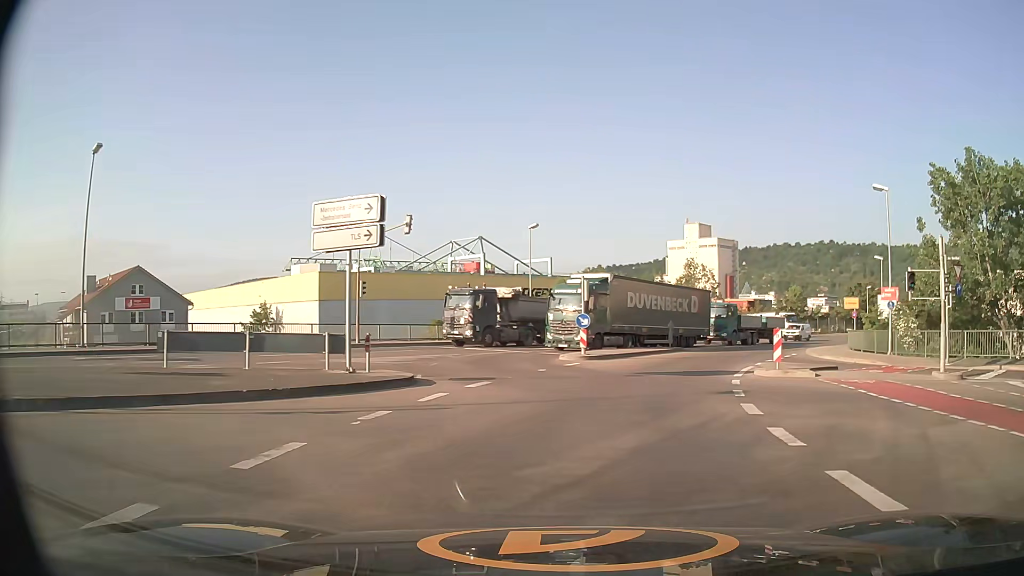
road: secondary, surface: asphalt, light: Day
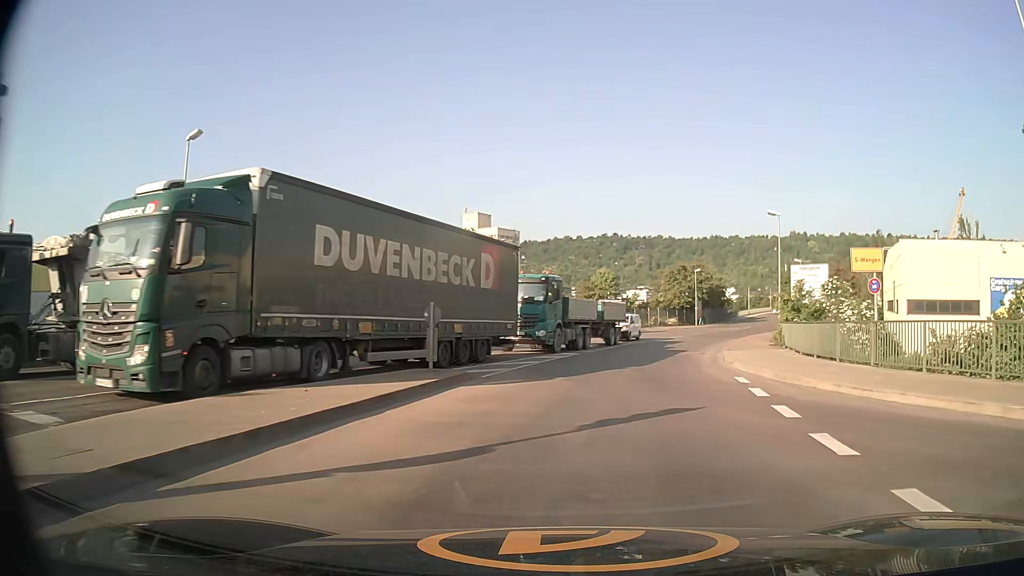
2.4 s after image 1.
(+4.2, +24.2) m; +19°
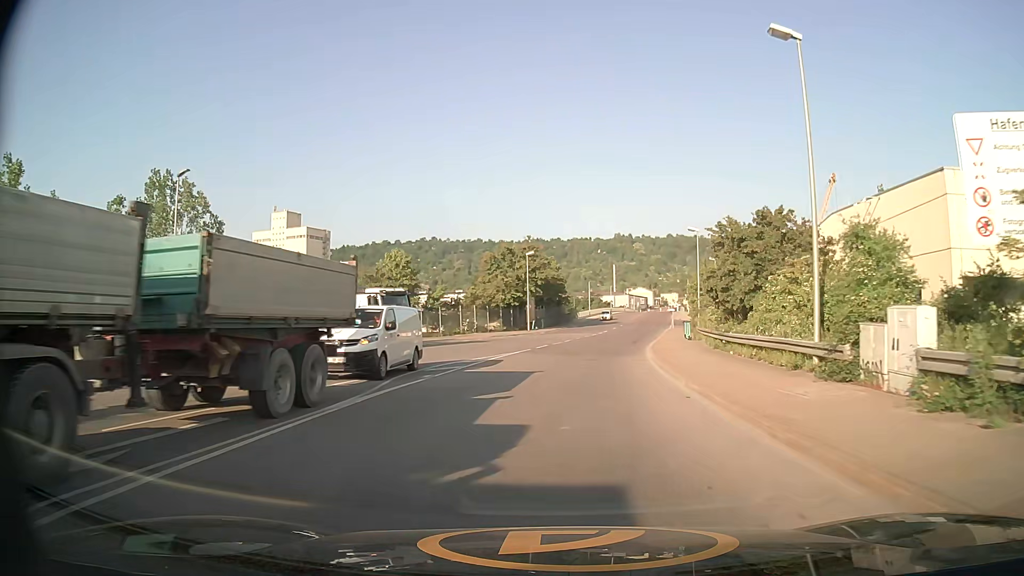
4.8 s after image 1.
(+4.6, +28.6) m; +16°
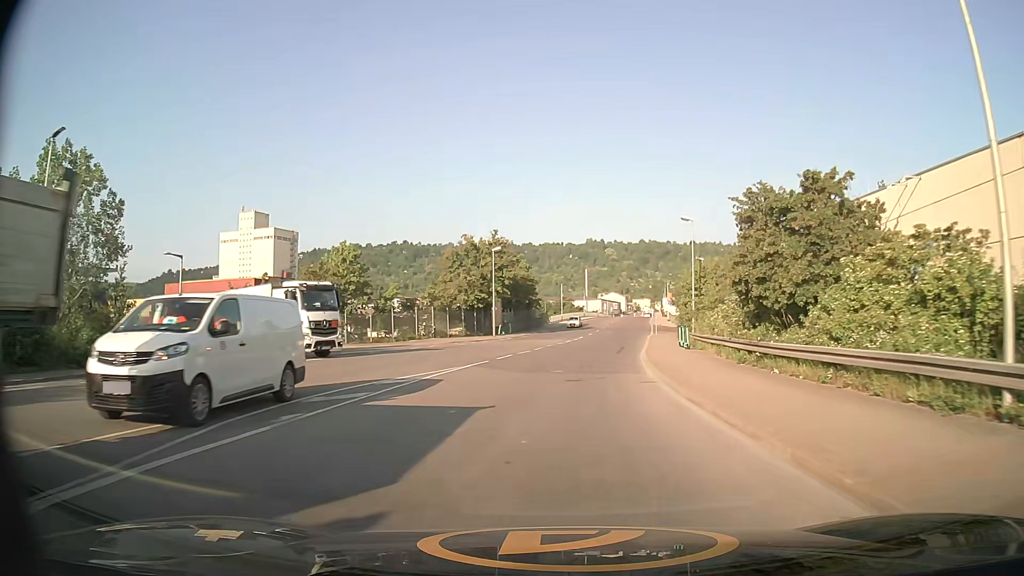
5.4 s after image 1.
(+0.1, +8.0) m; +2°
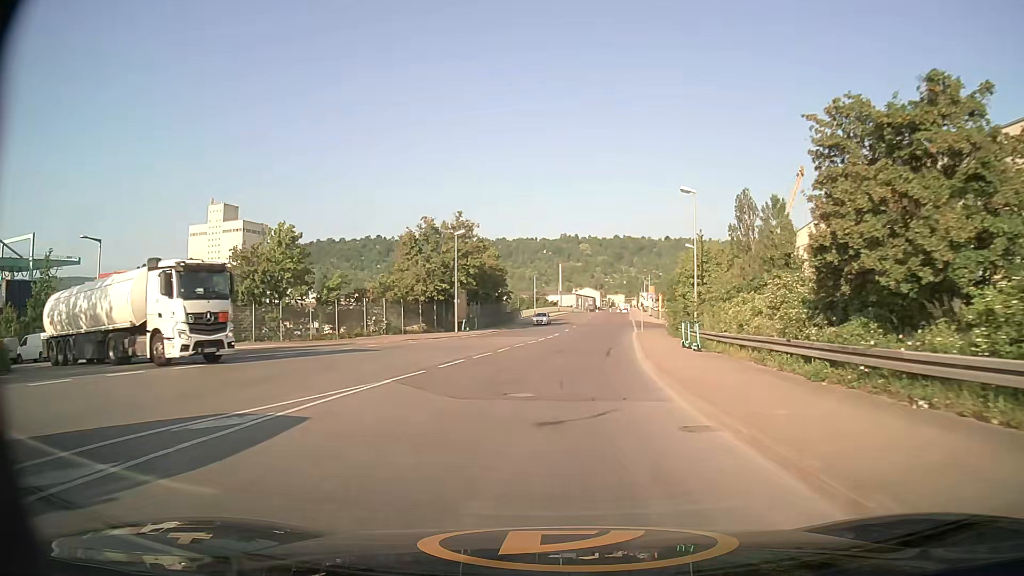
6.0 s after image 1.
(+0.1, +8.2) m; +2°
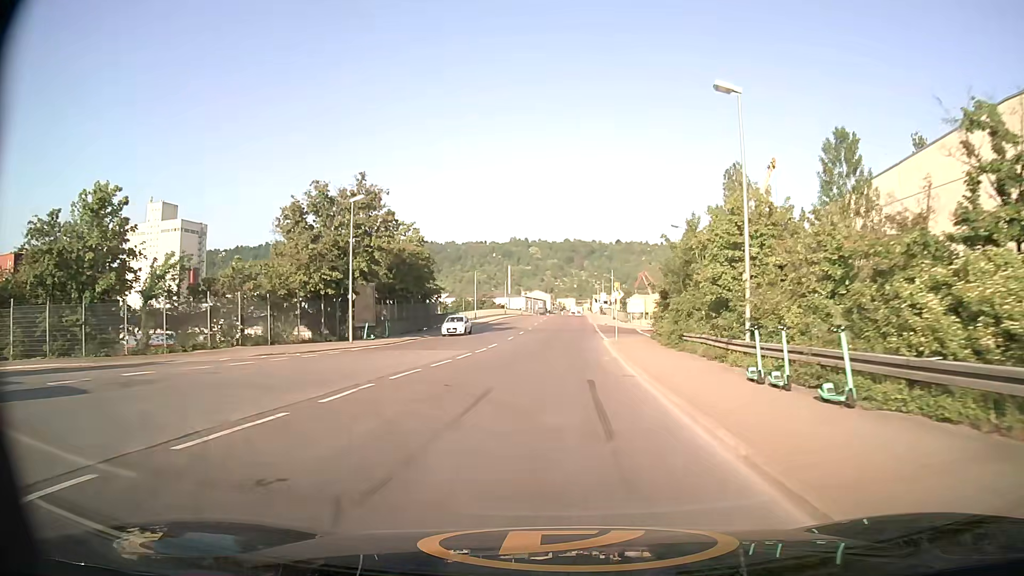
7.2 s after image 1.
(+0.7, +17.1) m; +5°
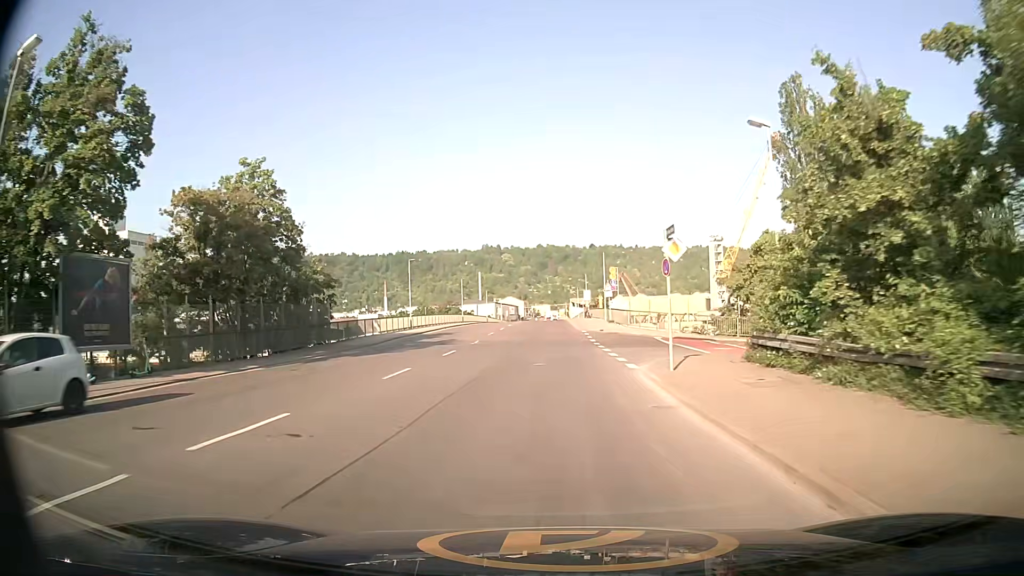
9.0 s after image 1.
(+0.4, +26.2) m; +2°
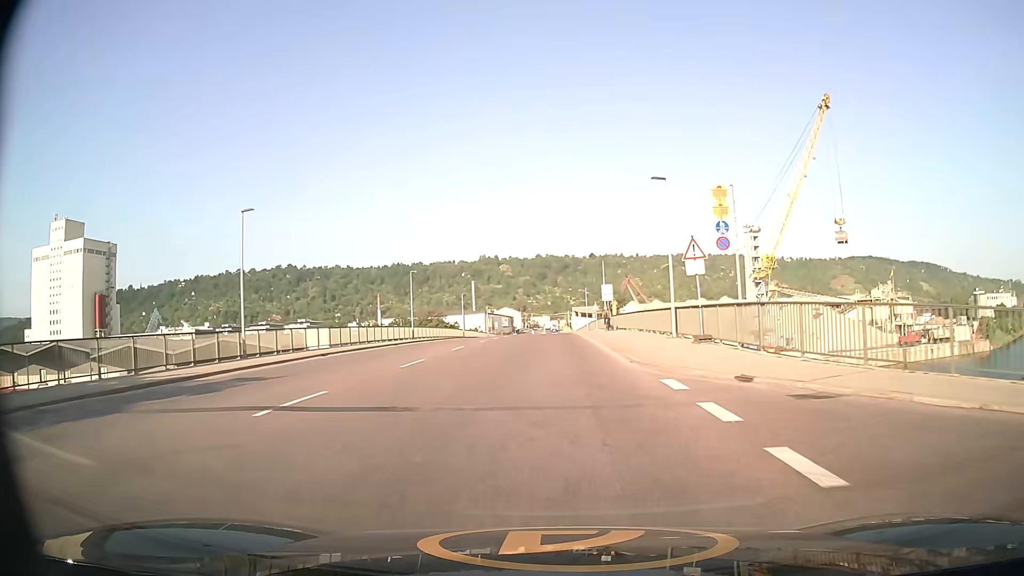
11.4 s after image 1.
(-0.1, +34.5) m; 0°
(0, +10) (0, +20) (0, +30) (0, +40) (0, +50) (0, +60) (0, +70) (0, +80) (0, +90) (0, +100) m
